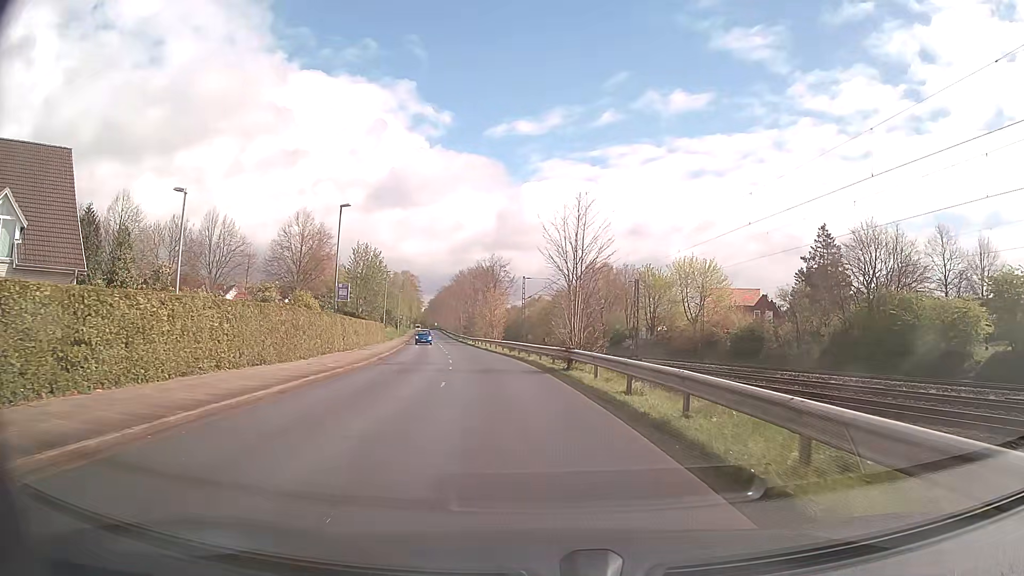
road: tertiary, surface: asphalt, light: Day
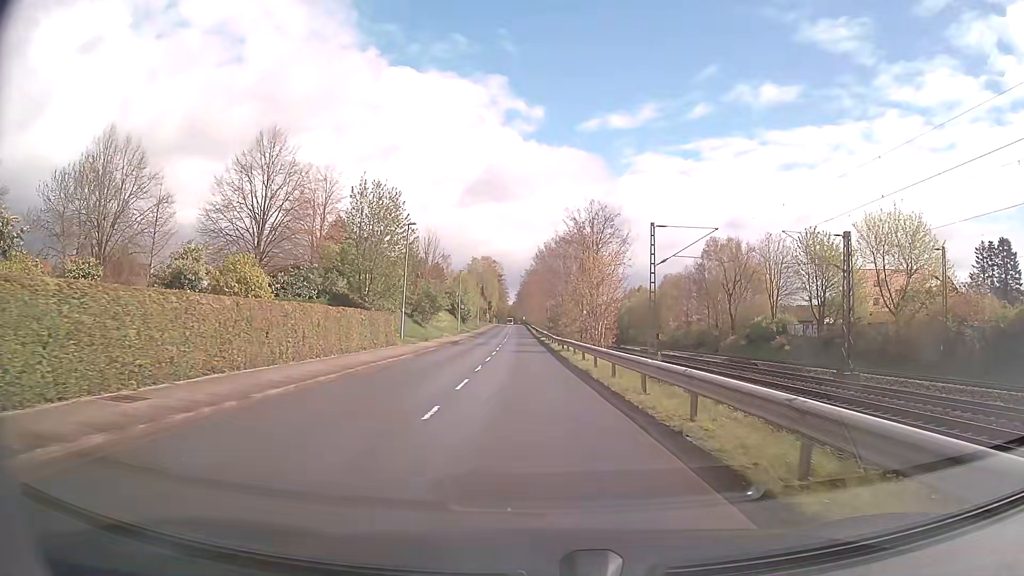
(-2.4, +32.2) m; -8°
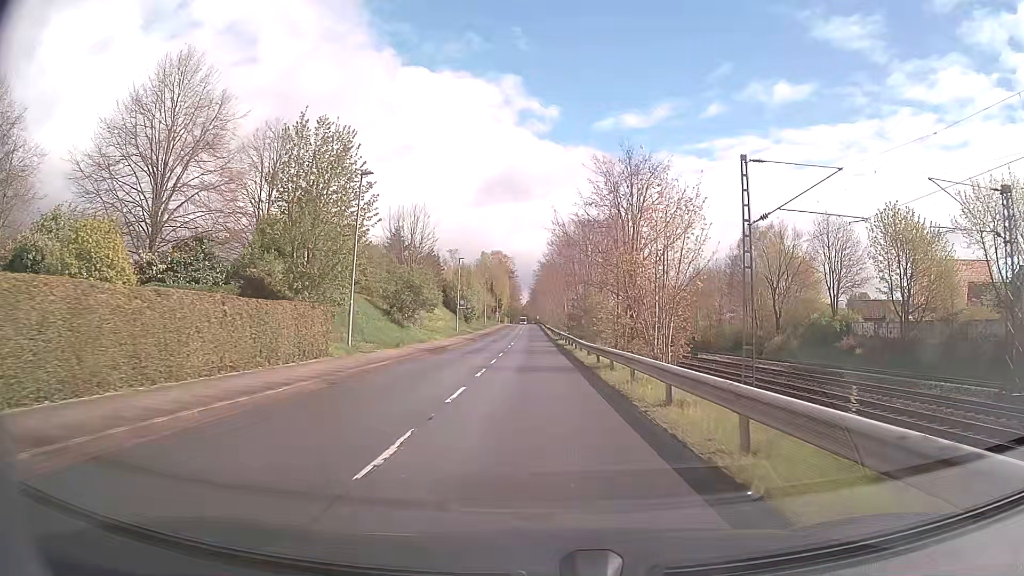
(-0.2, +14.8) m; -1°
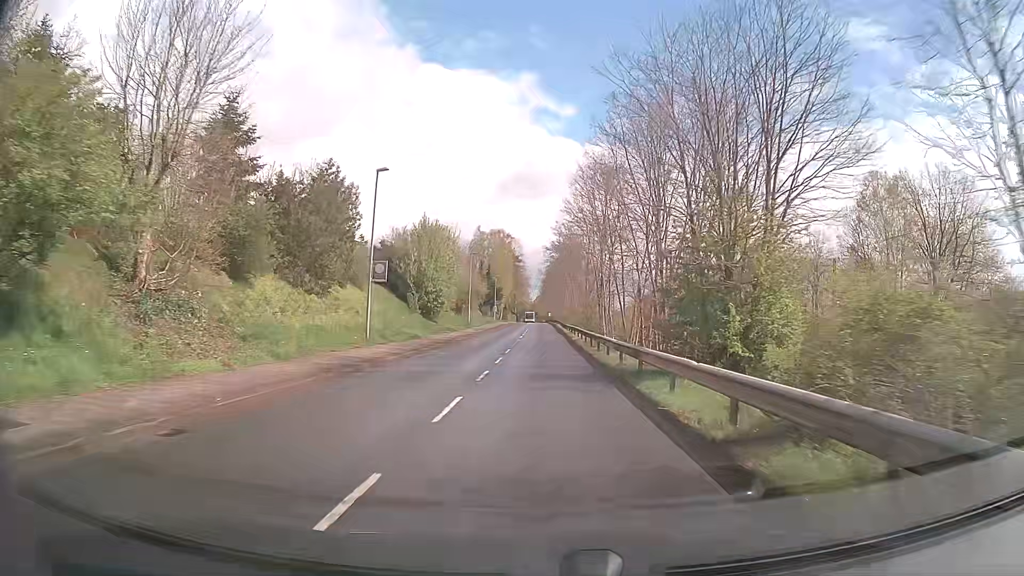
(-0.4, +39.1) m; -1°
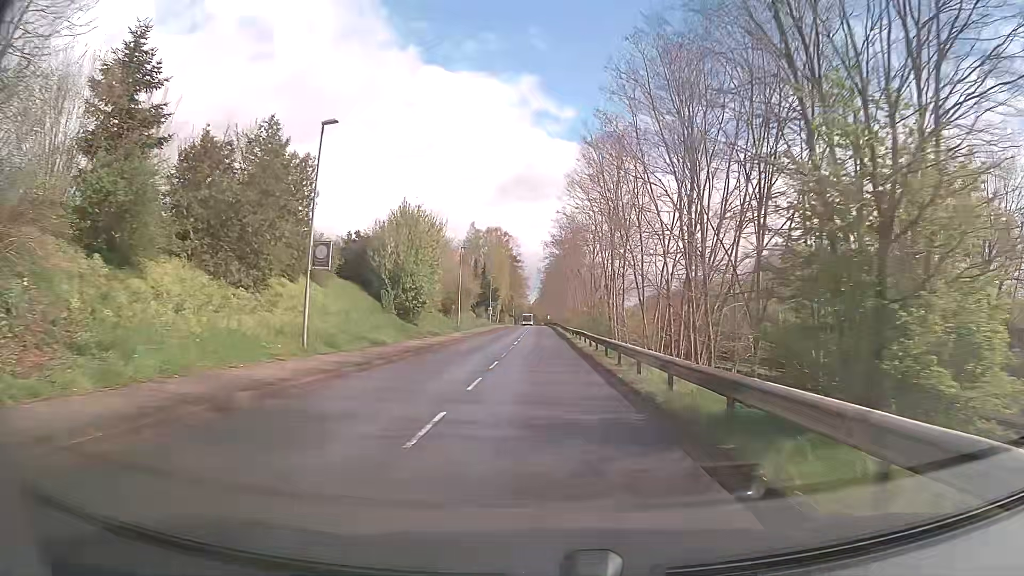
(0.0, +7.9) m; 0°
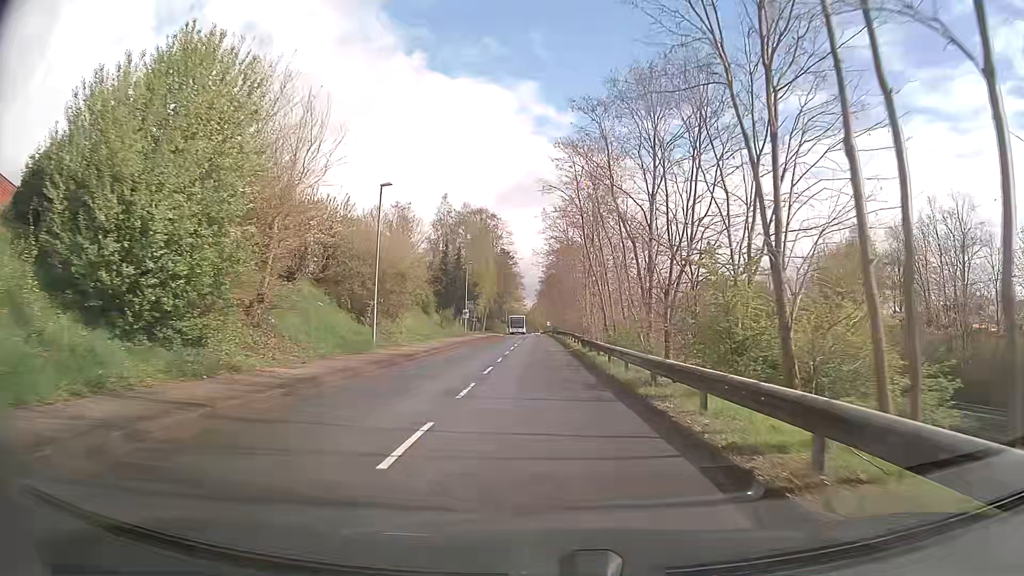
(+0.1, +31.0) m; +1°
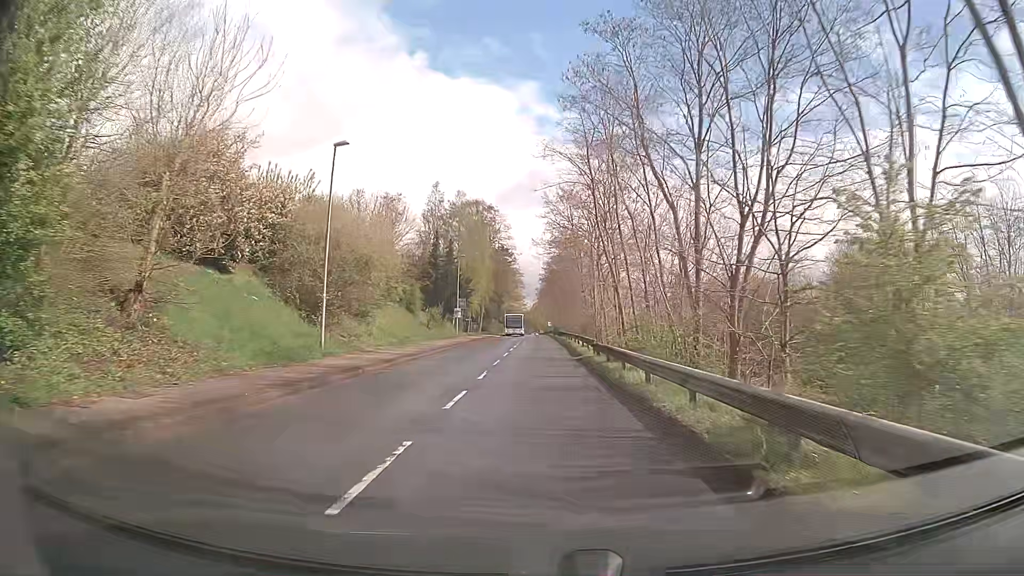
(0.0, +7.6) m; -1°
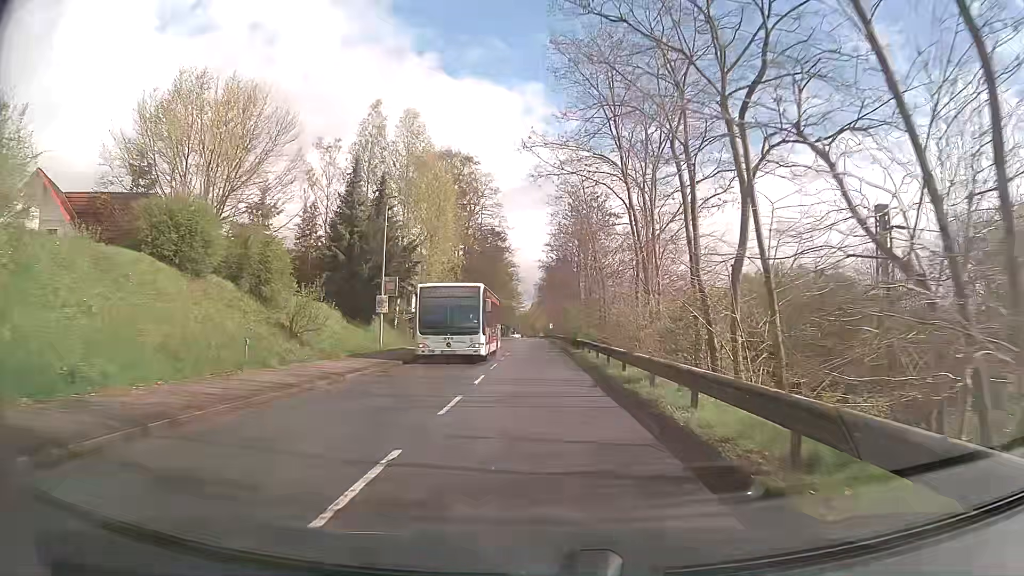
(+0.2, +30.1) m; +1°
(0, +10) (0, +20) (0, +30) (0, +40) (0, +50) (-1, +60) (-1, +70) (-1, +80) (-1, +90) (-1, +100) m
